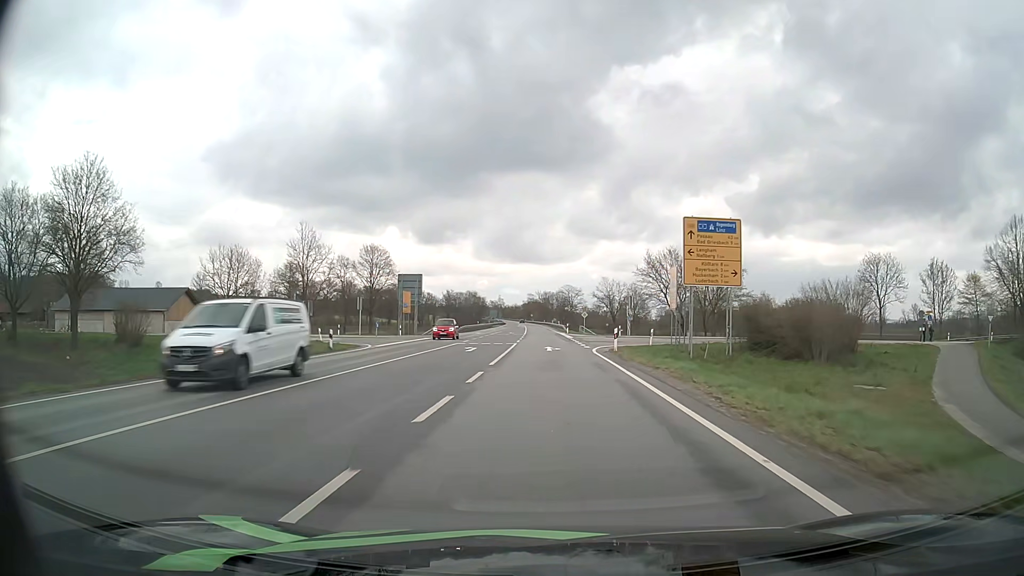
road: primary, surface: asphalt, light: Day
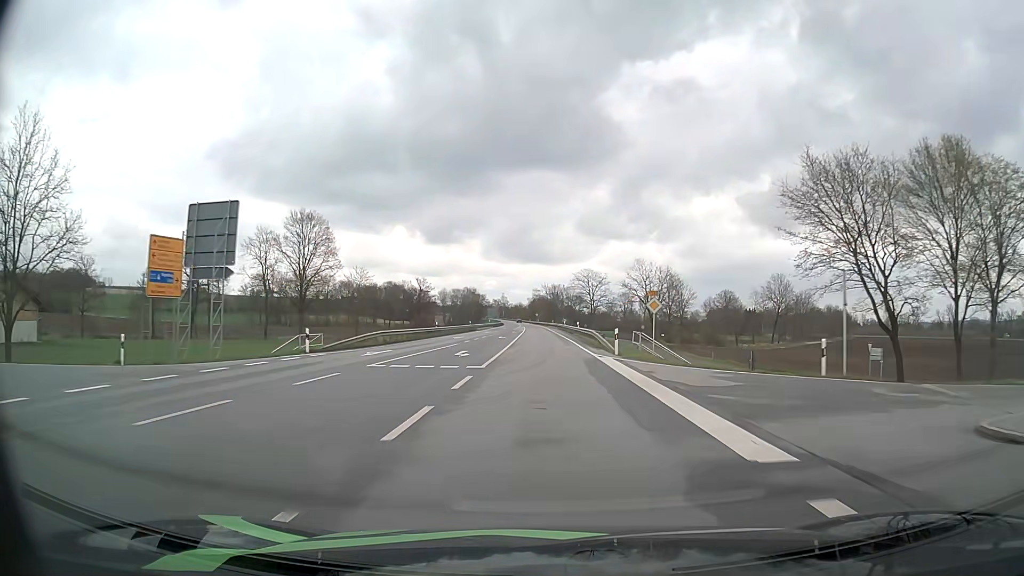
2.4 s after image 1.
(-0.2, +49.2) m; -1°
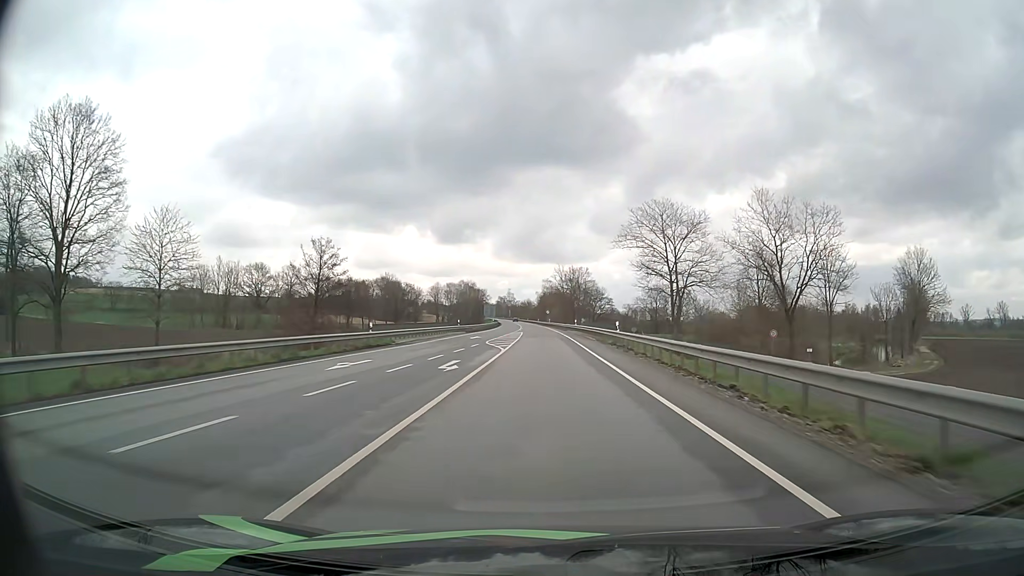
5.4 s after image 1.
(-0.6, +61.6) m; -1°
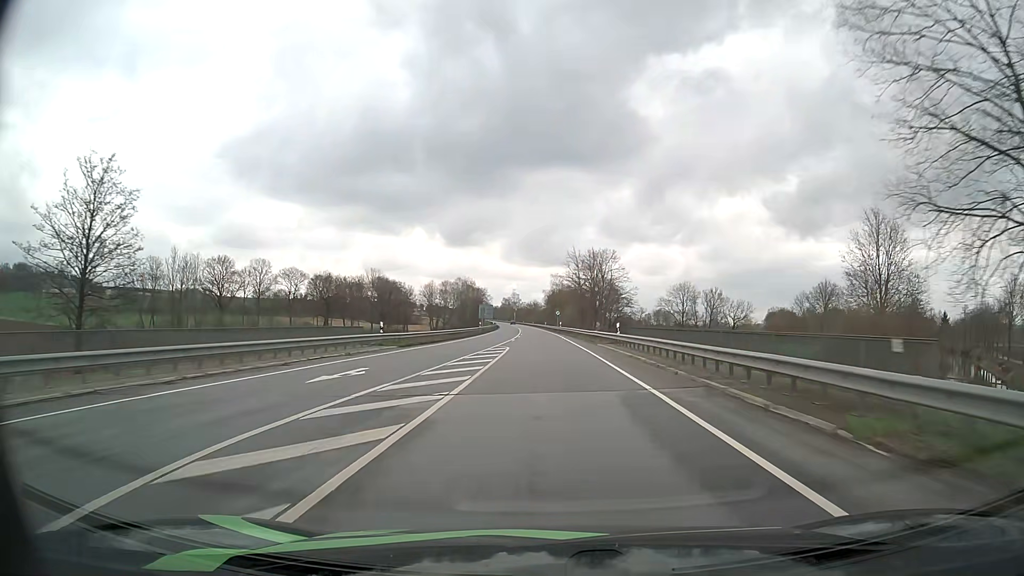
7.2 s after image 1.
(-0.3, +36.9) m; -1°
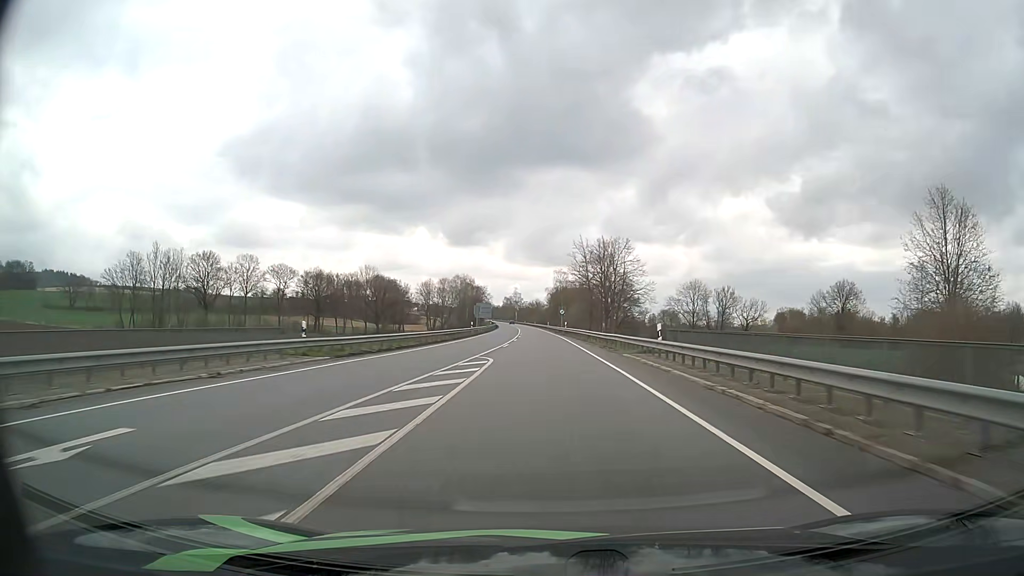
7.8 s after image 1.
(0.0, +12.3) m; 0°
(0, +10) (0, +20) (0, +30) (0, +40) (0, +50) (0, +60) (-1, +70) (-1, +80) (-1, +90) (-2, +100) m
